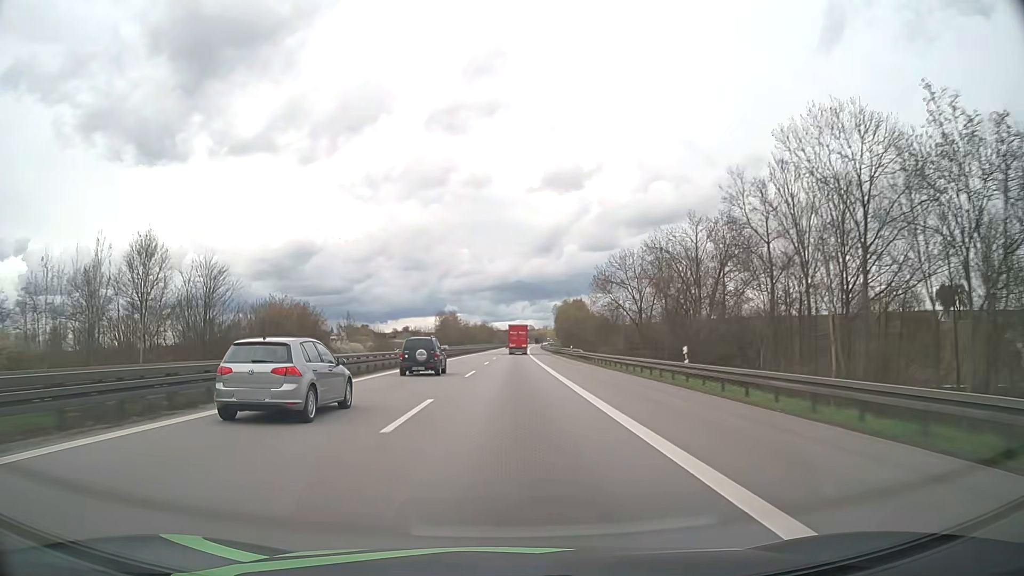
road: motorway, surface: asphalt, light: Day
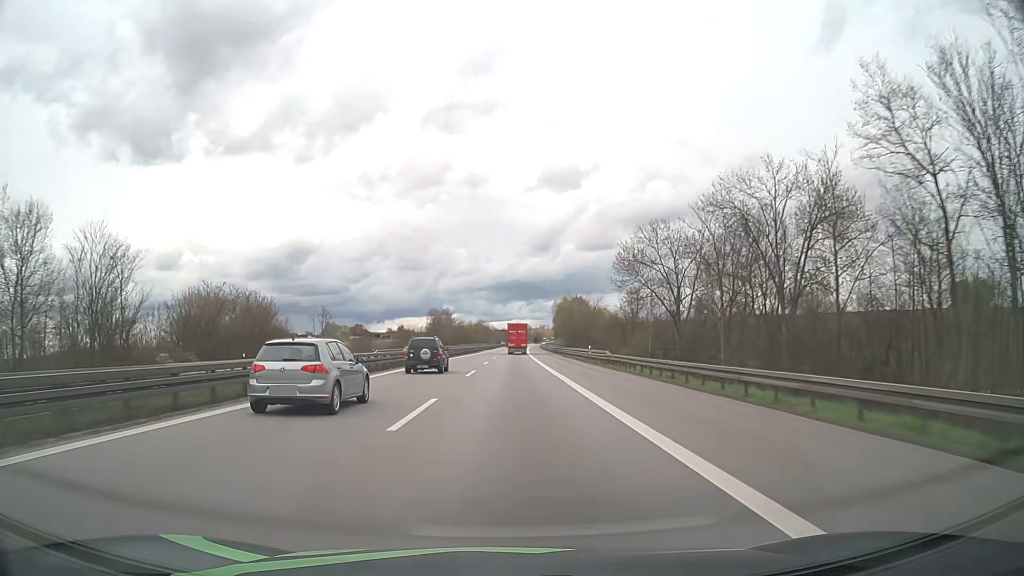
(+0.1, +18.0) m; 0°
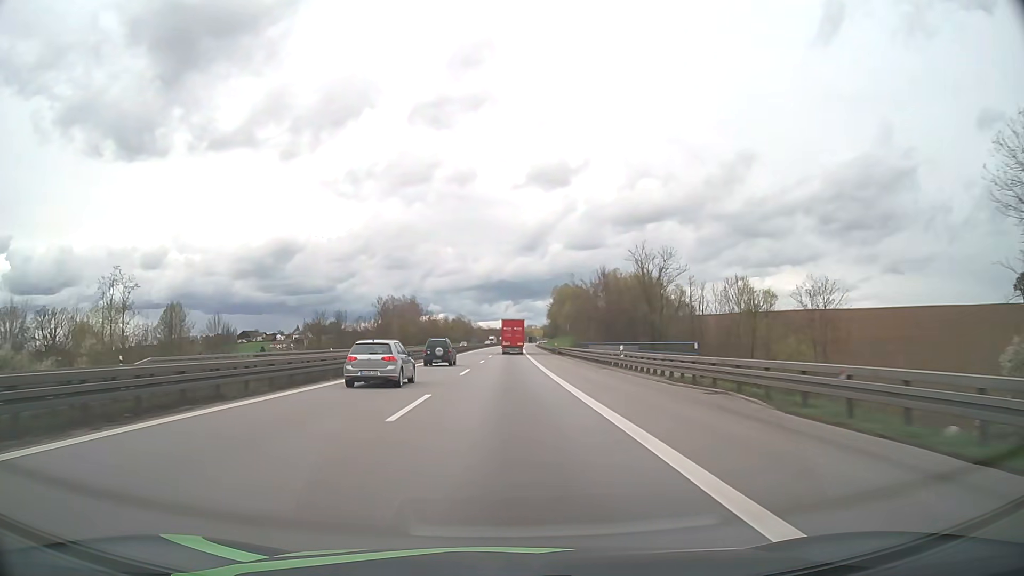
(+0.9, +71.5) m; +1°
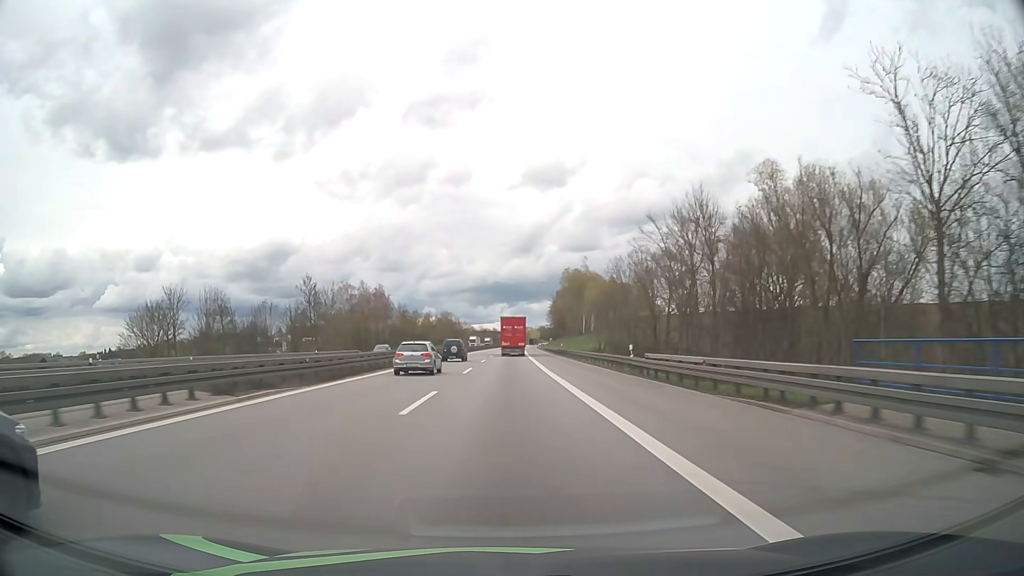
(+0.3, +53.1) m; 0°
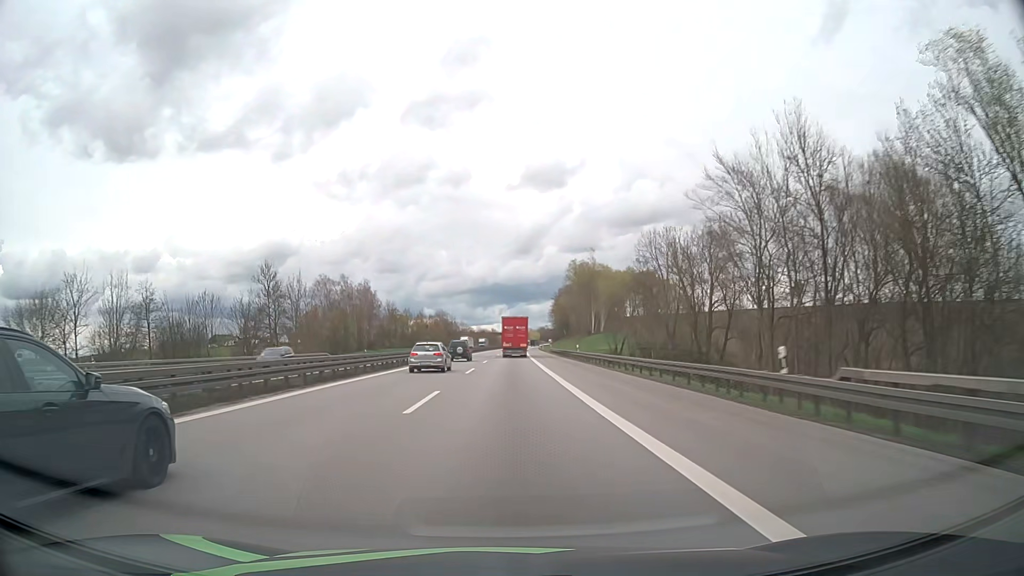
(0.0, +17.7) m; 0°
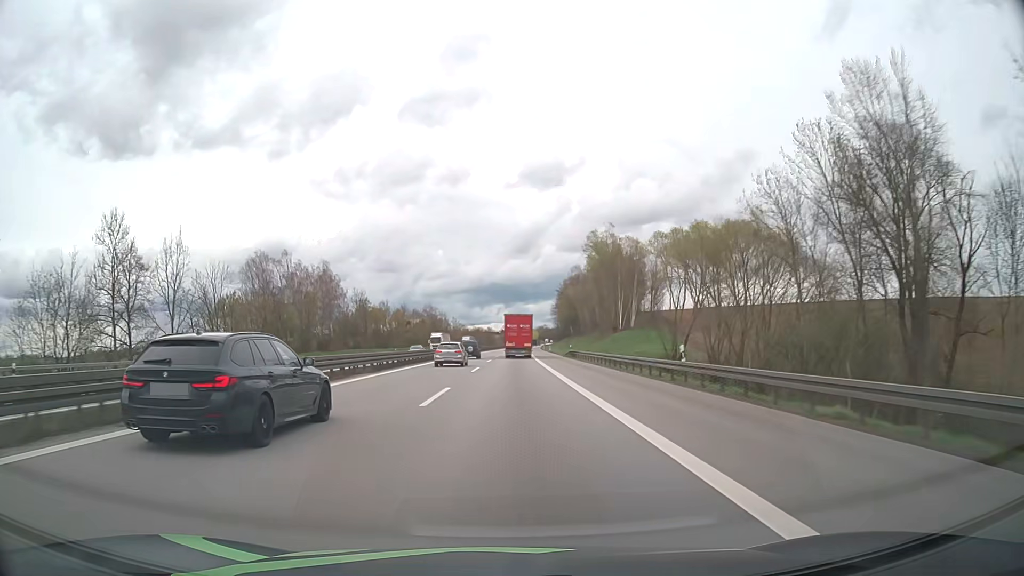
(0.0, +35.1) m; 0°
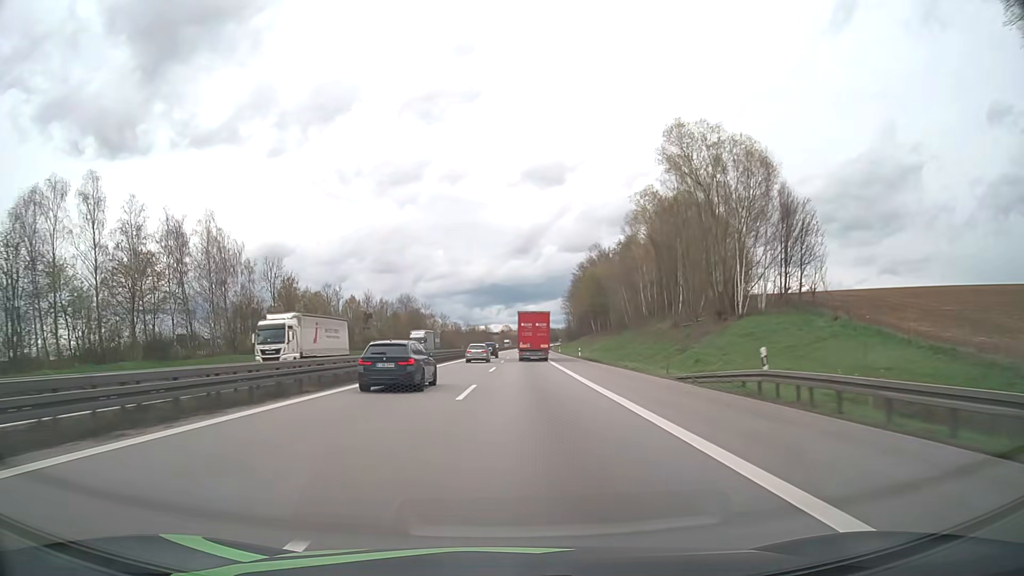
(+0.1, +52.4) m; 0°
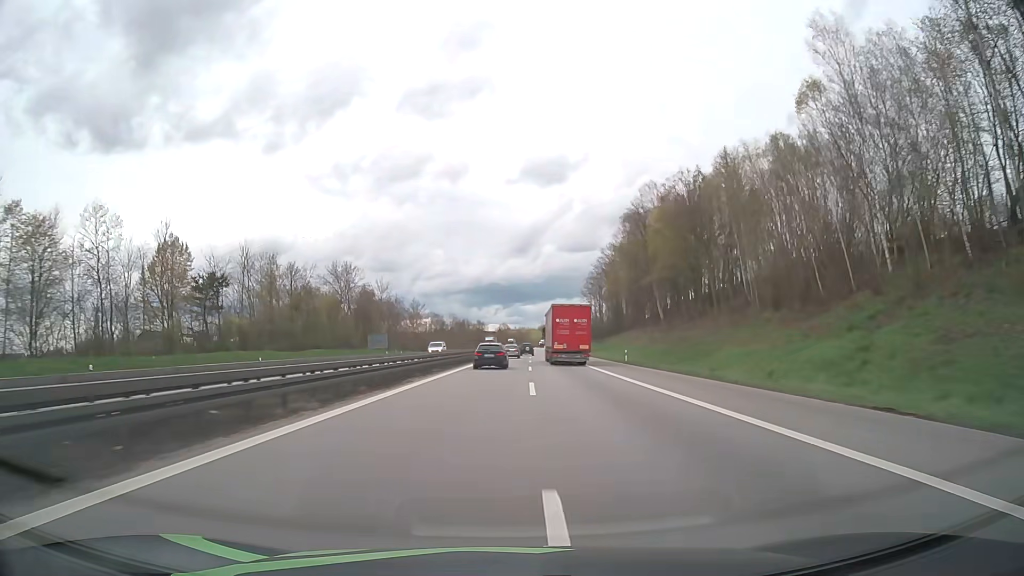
(-0.3, +70.9) m; 0°
(0, +10) (0, +20) (0, +30) (0, +40) (+1, +50) (+1, +60) (+1, +70) (+1, +80) (+2, +90) (+2, +100) m
